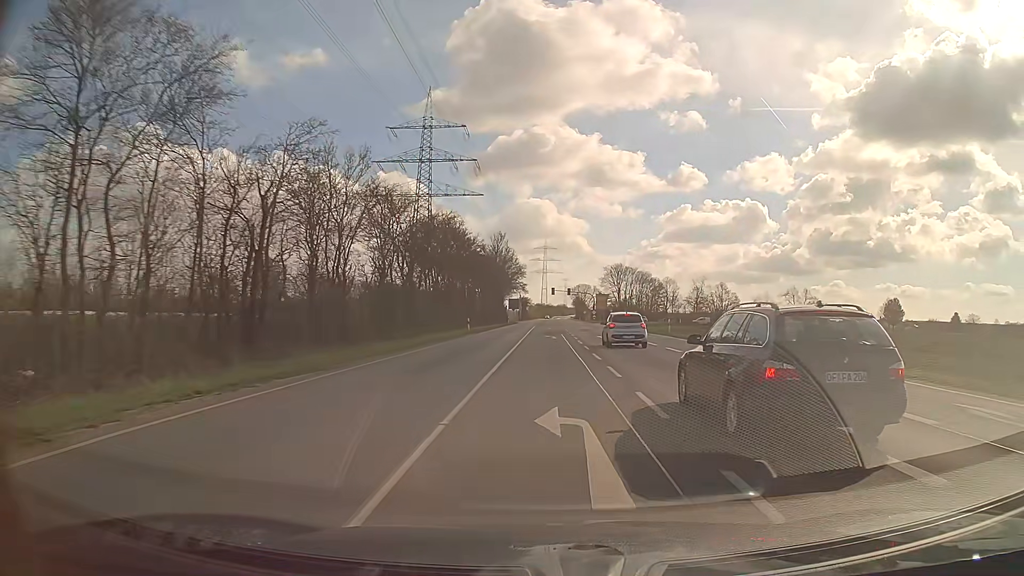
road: secondary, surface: asphalt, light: Day
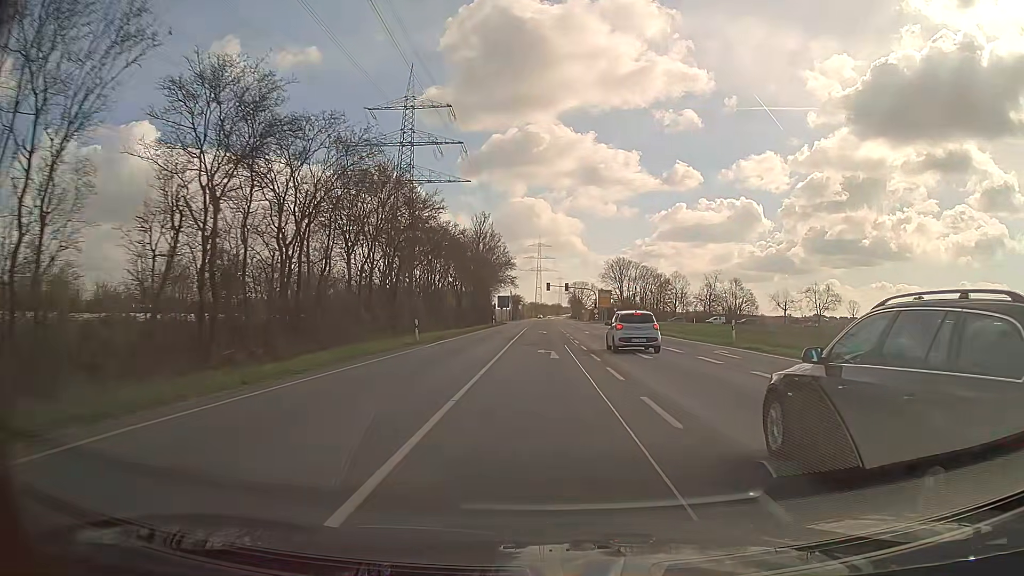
(+0.2, +18.6) m; 0°
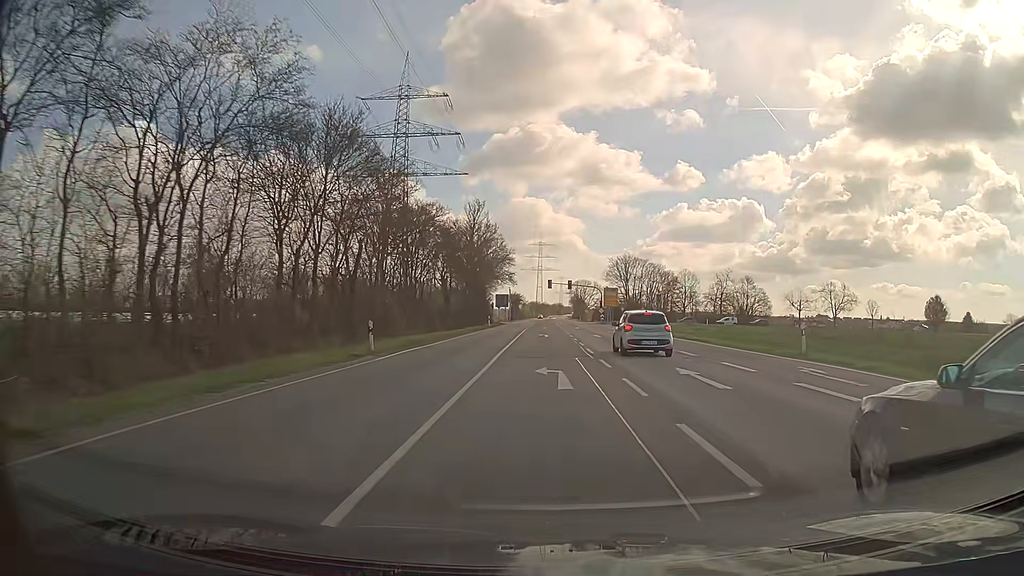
(0.0, +8.7) m; 0°
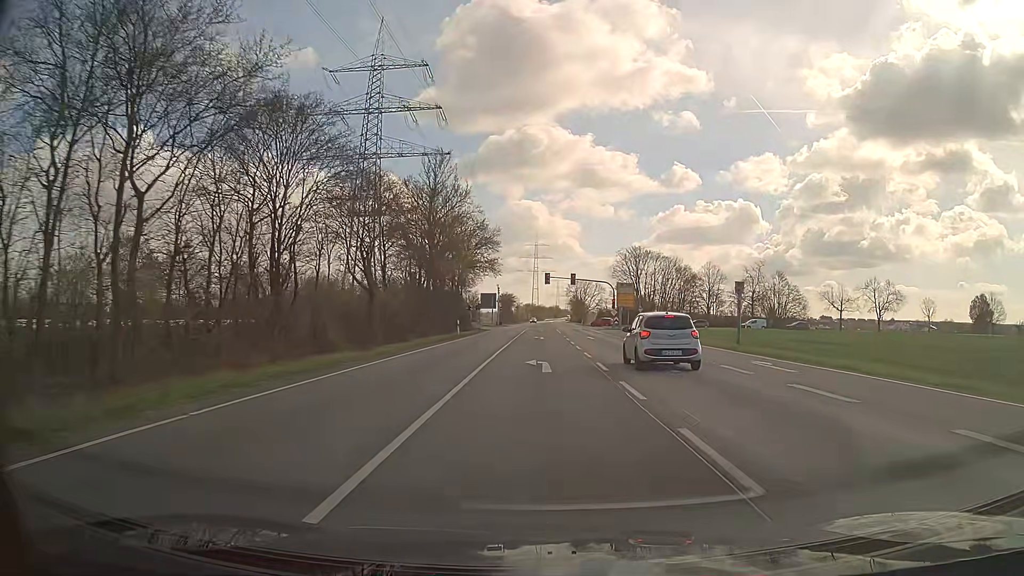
(+0.1, +23.8) m; 0°
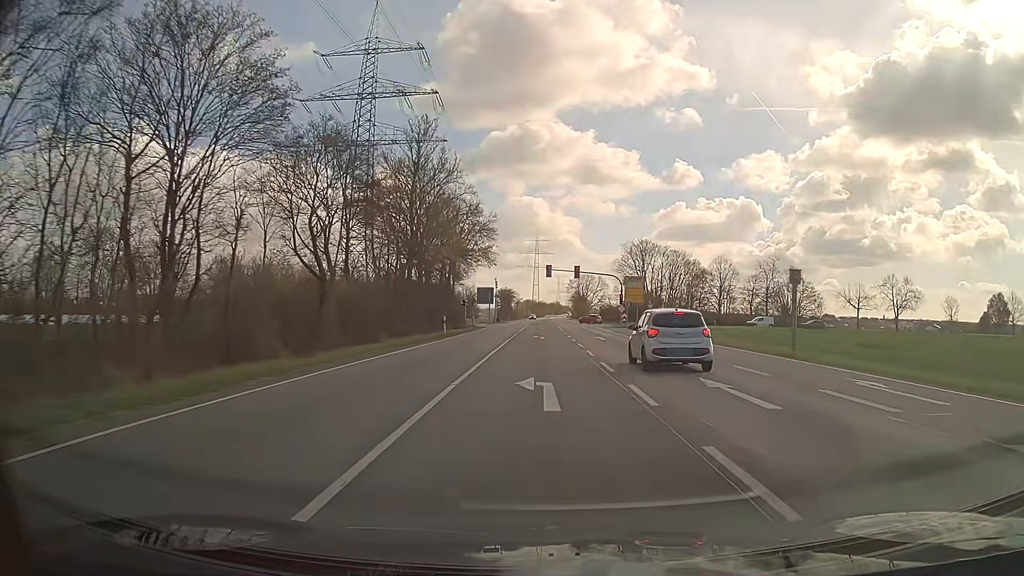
(0.0, +7.2) m; 0°
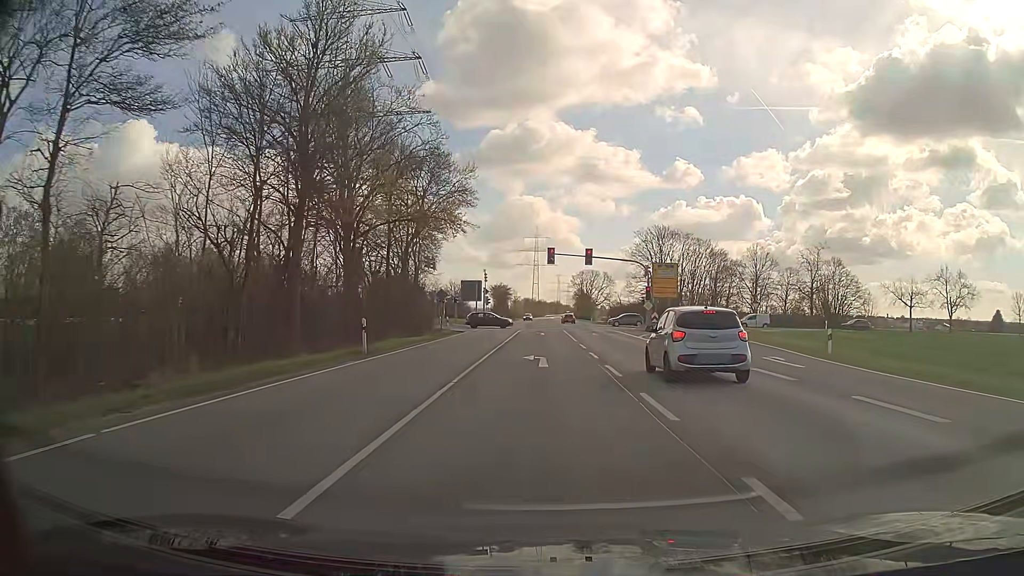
(0.0, +19.0) m; 0°
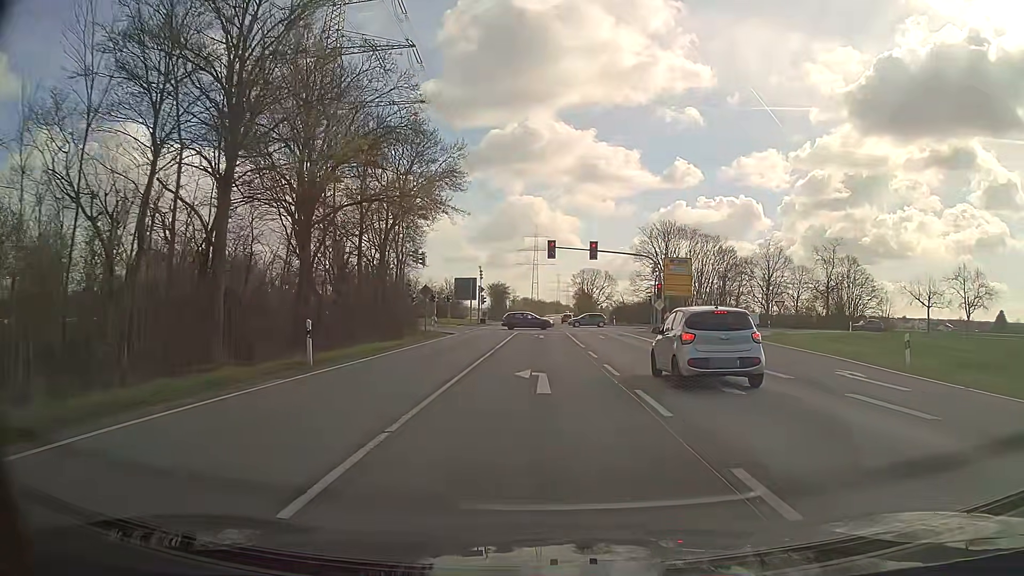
(0.0, +5.5) m; 0°
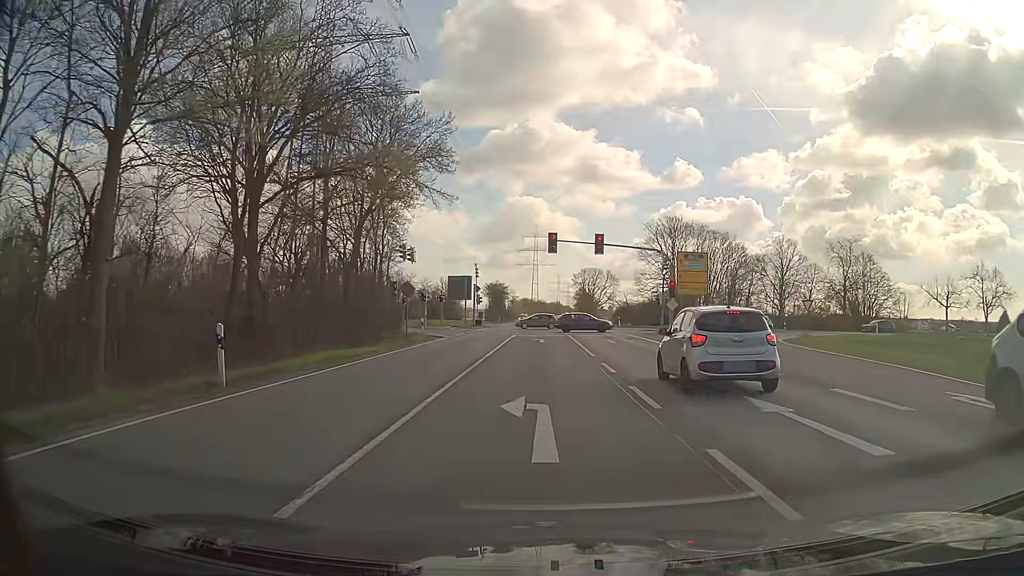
(0.0, +5.1) m; 0°
